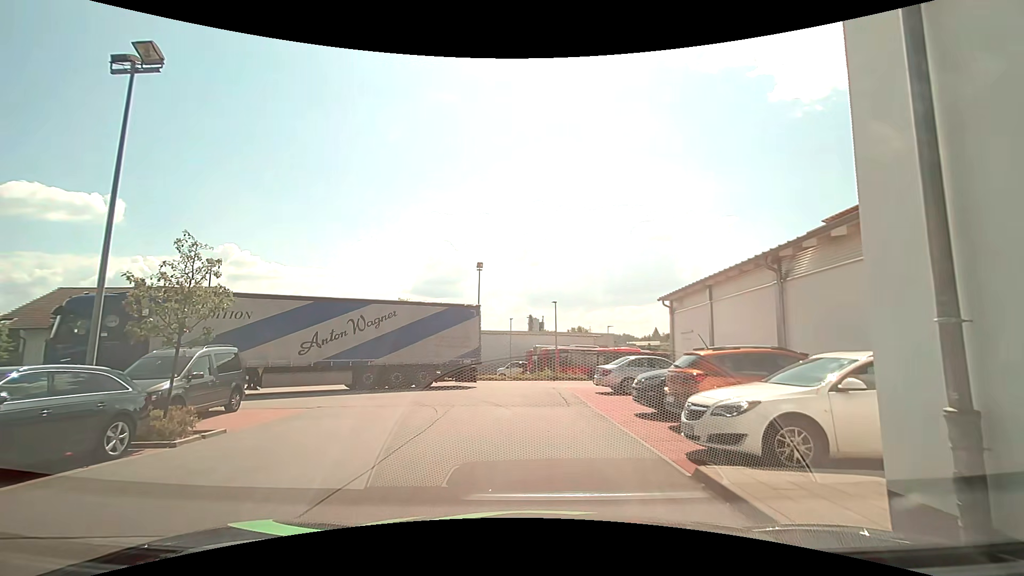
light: Day
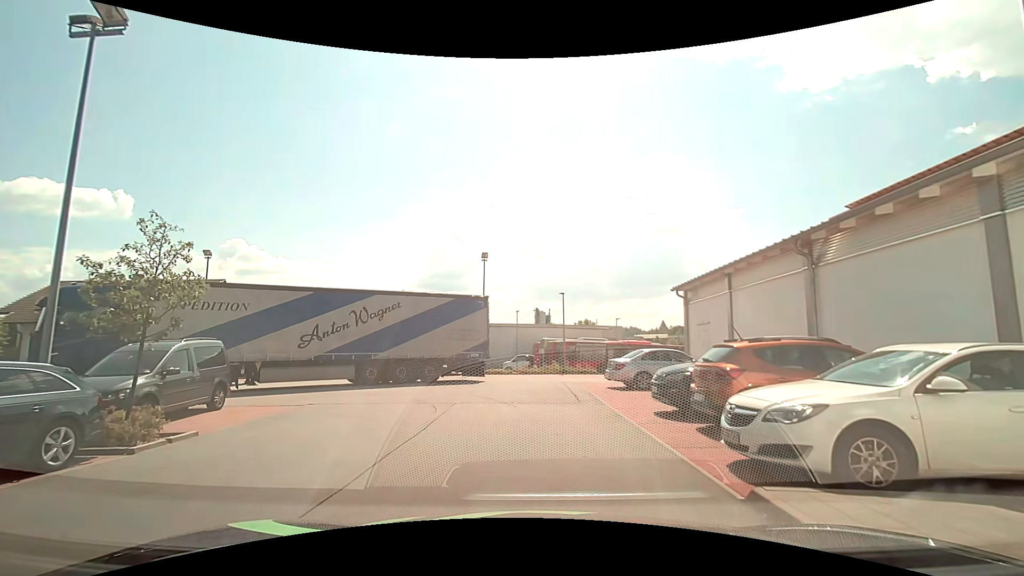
(0.0, +1.2) m; -3°
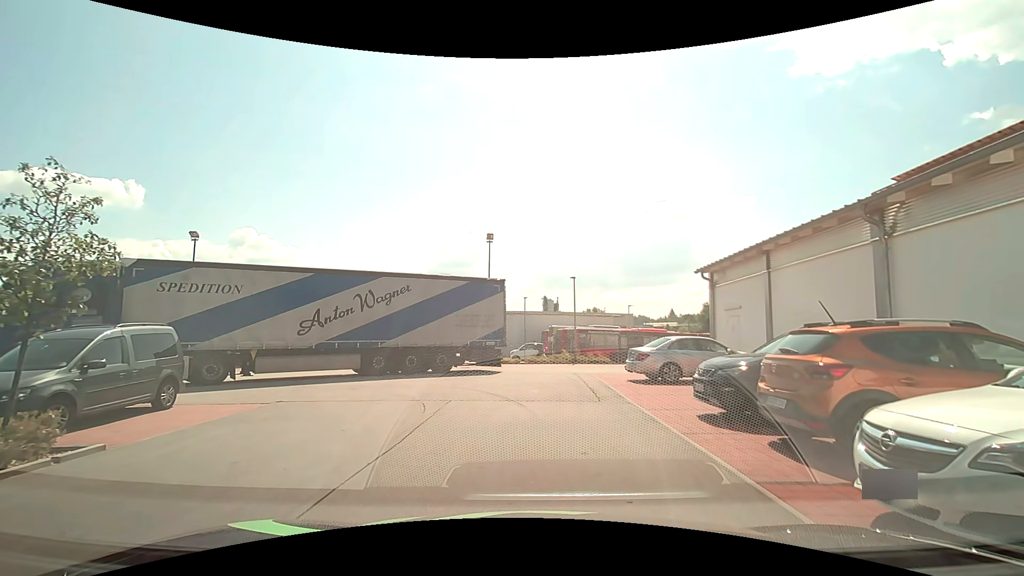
(0.0, +2.2) m; +1°
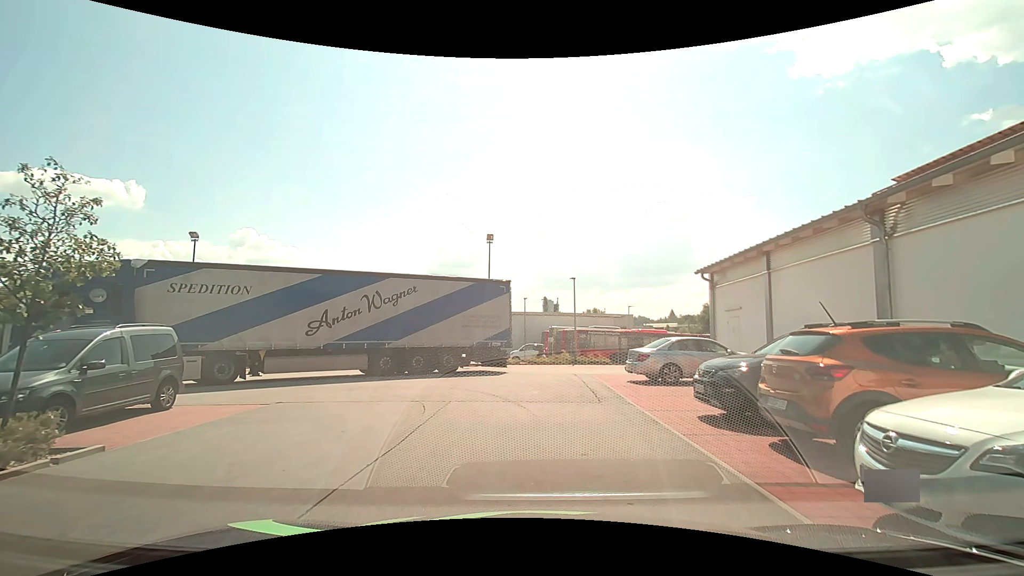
(0.0, +0.1) m; 0°
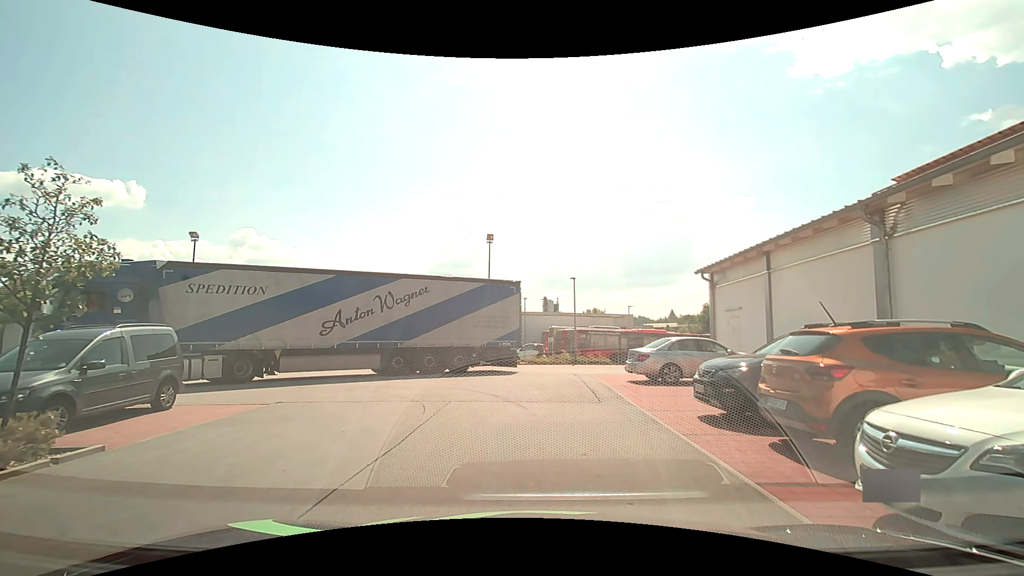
(0.0, 0.0) m; 0°
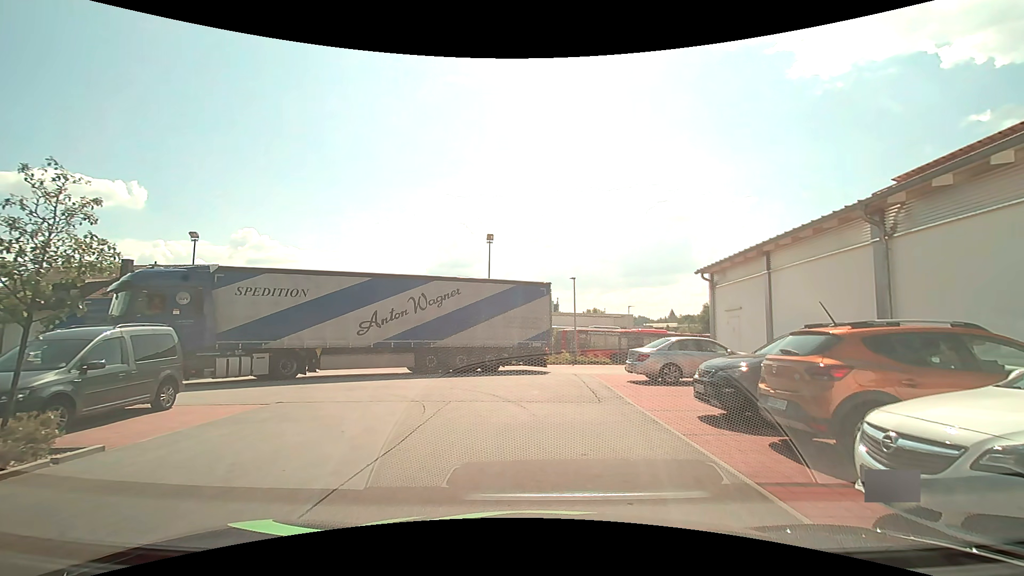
(0.0, 0.0) m; 0°
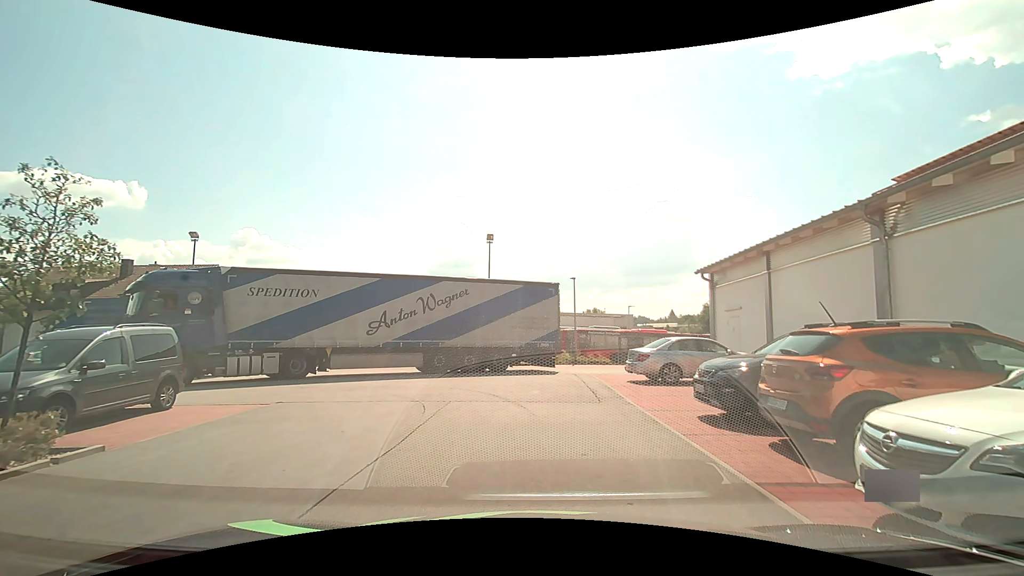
(0.0, 0.0) m; 0°
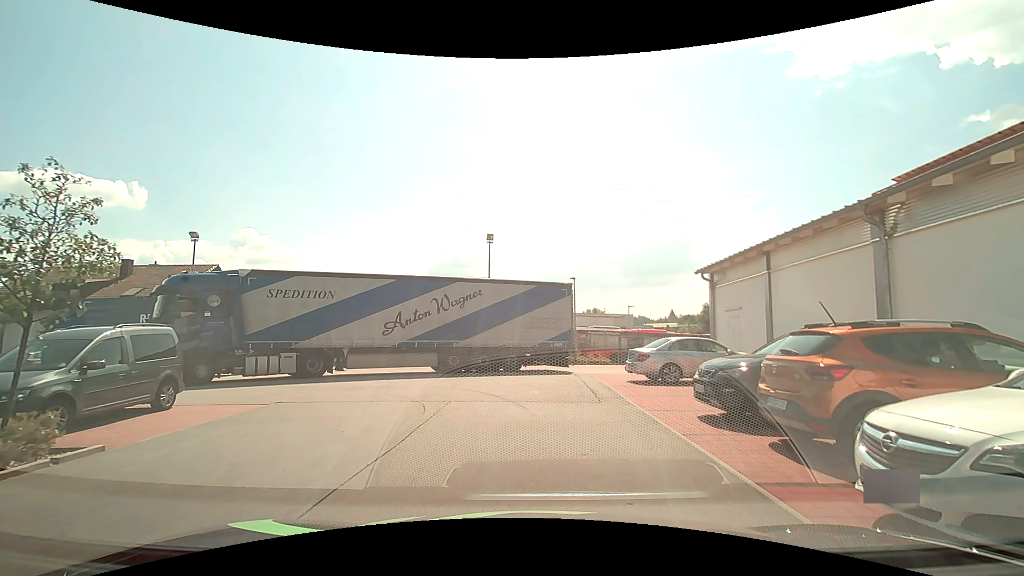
(0.0, 0.0) m; 0°
